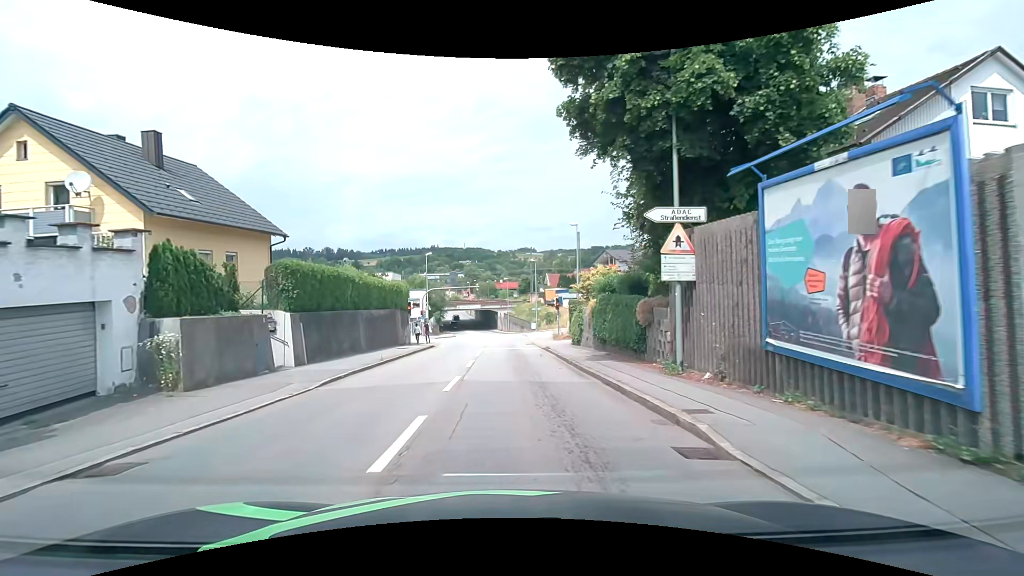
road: tertiary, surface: asphalt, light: Day
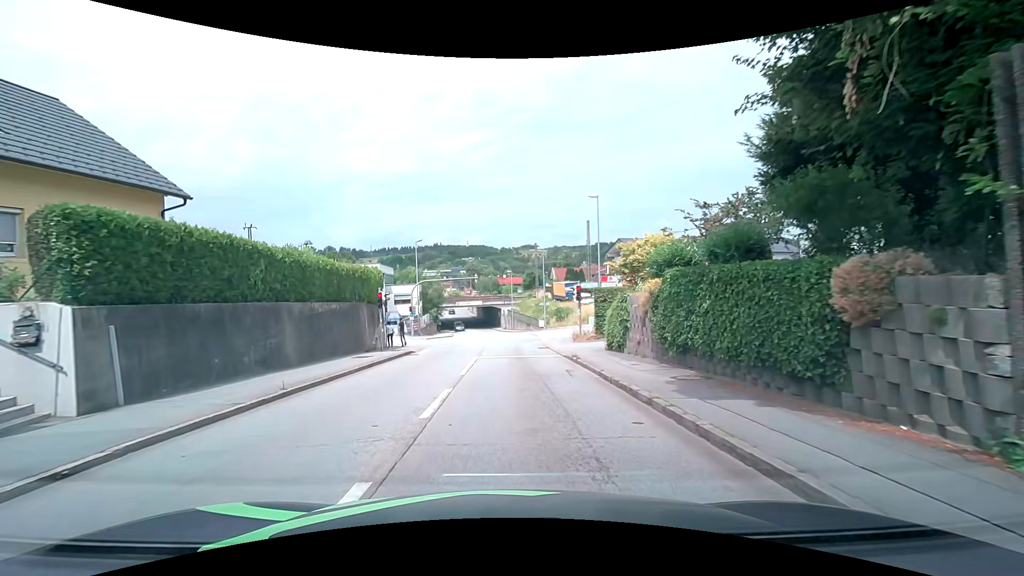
(0.0, +9.0) m; -1°
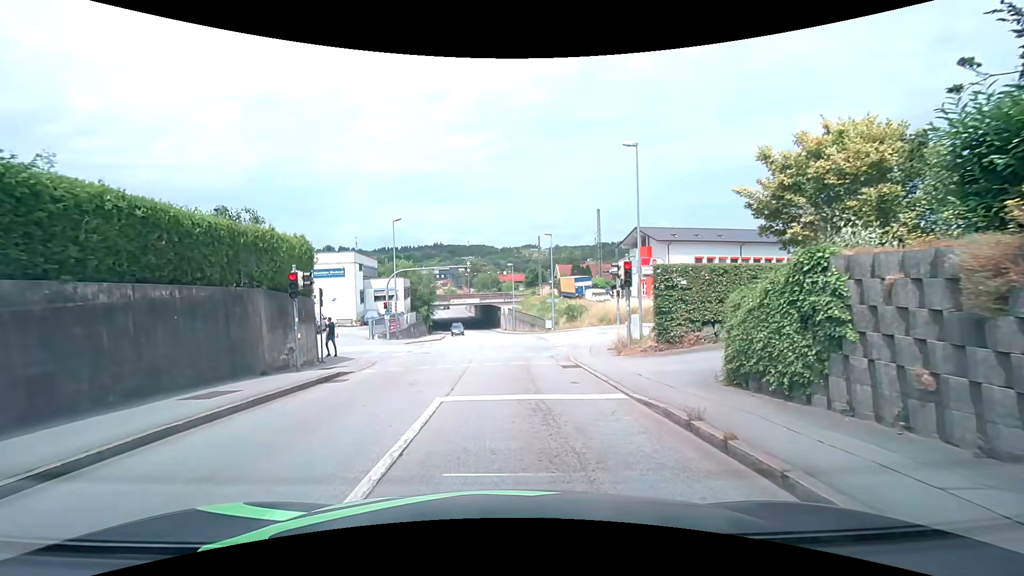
(+0.1, +10.5) m; 0°
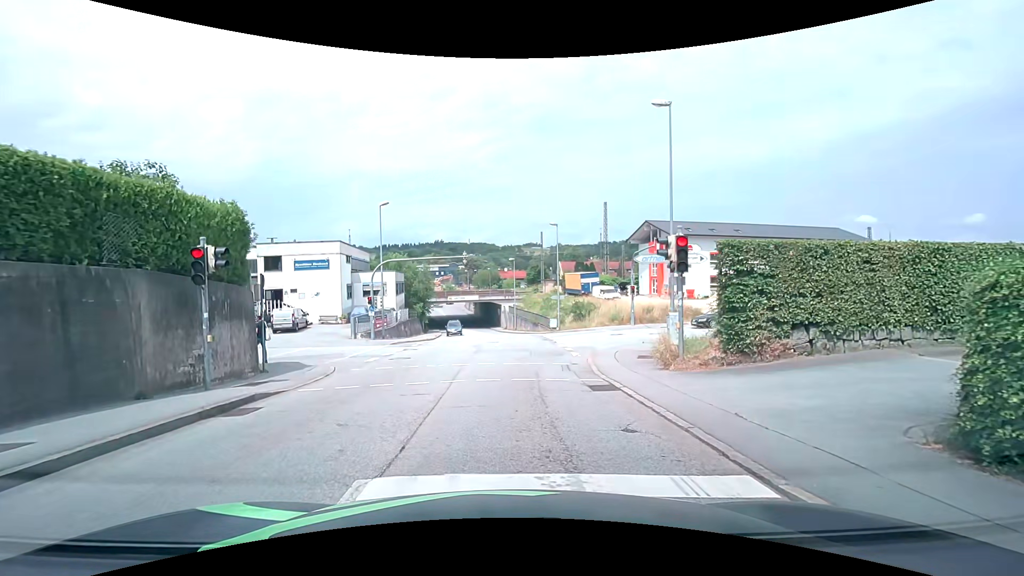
(0.0, +4.7) m; 0°
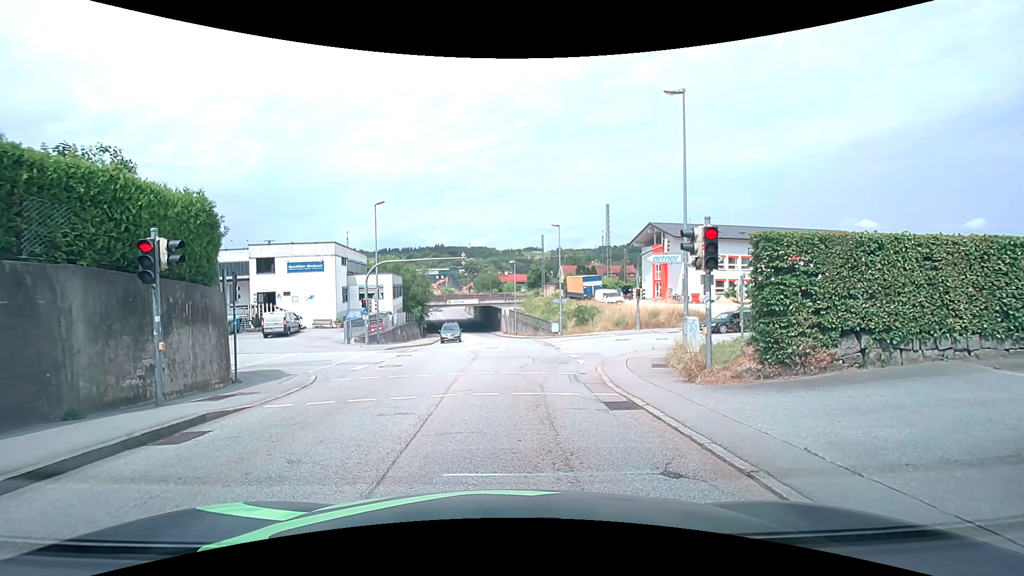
(0.0, +1.5) m; 0°
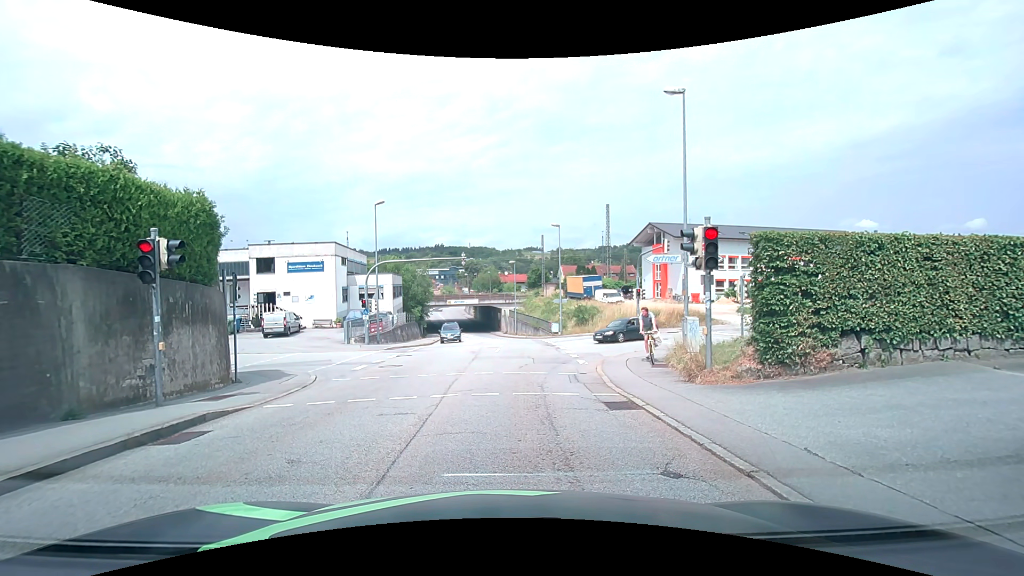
(0.0, 0.0) m; 0°
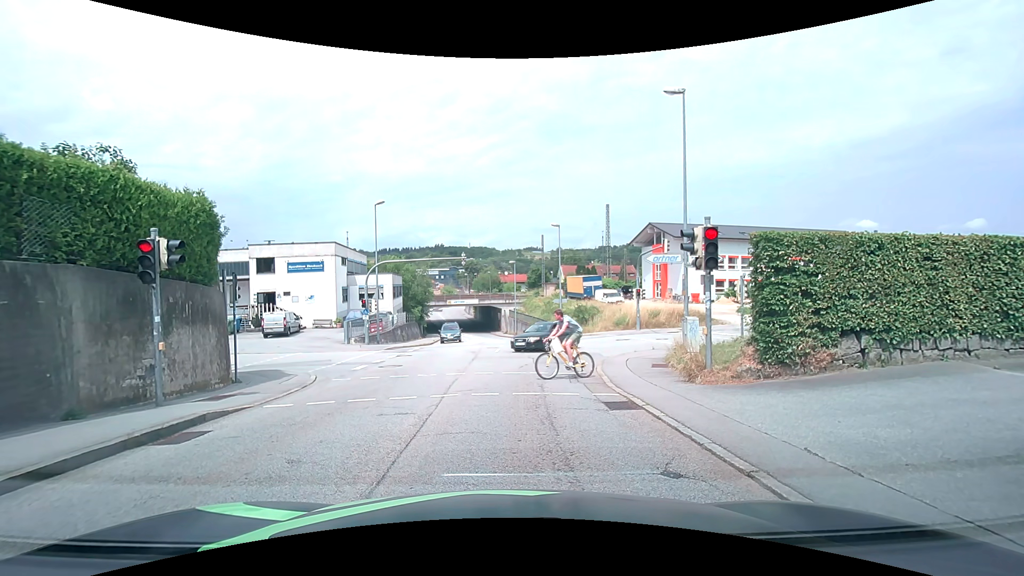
(0.0, 0.0) m; 0°
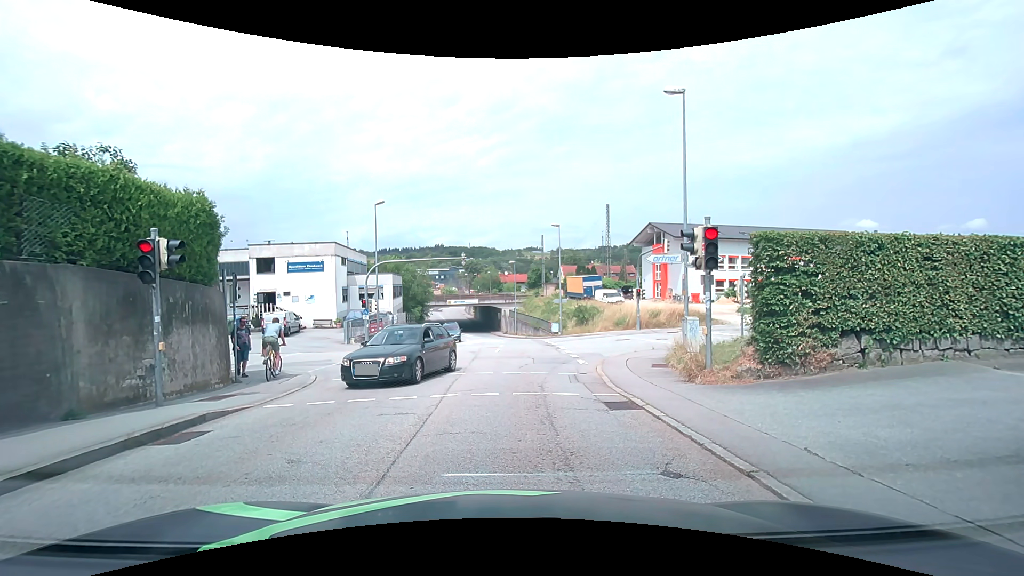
(0.0, 0.0) m; 0°
